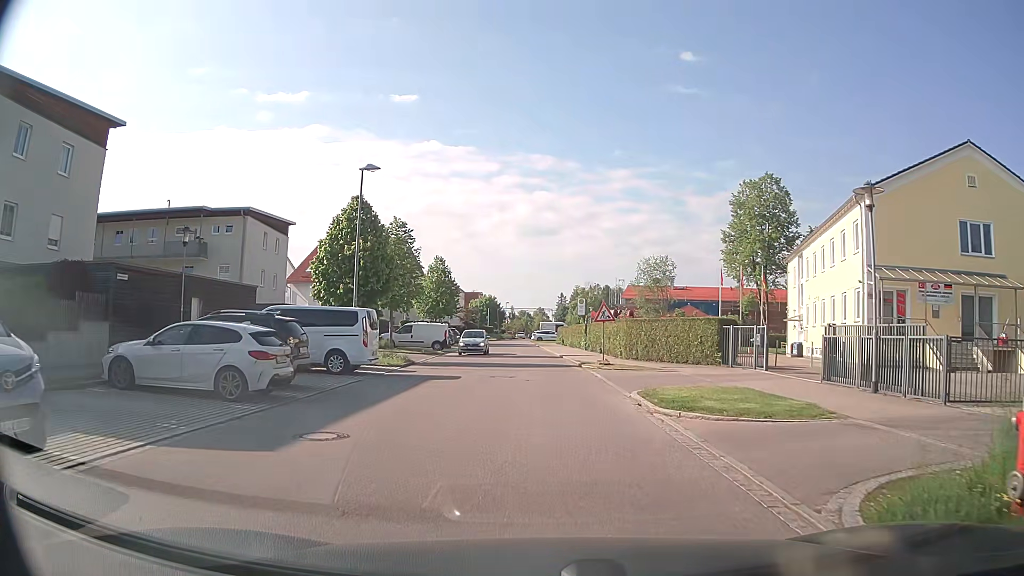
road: residential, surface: asphalt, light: Day
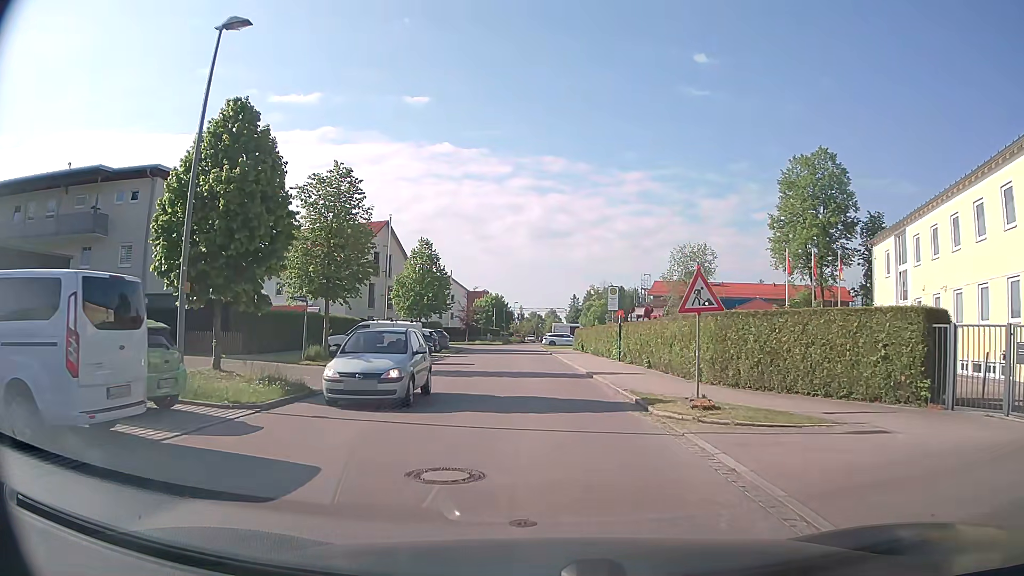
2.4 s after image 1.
(-0.1, +13.8) m; 0°
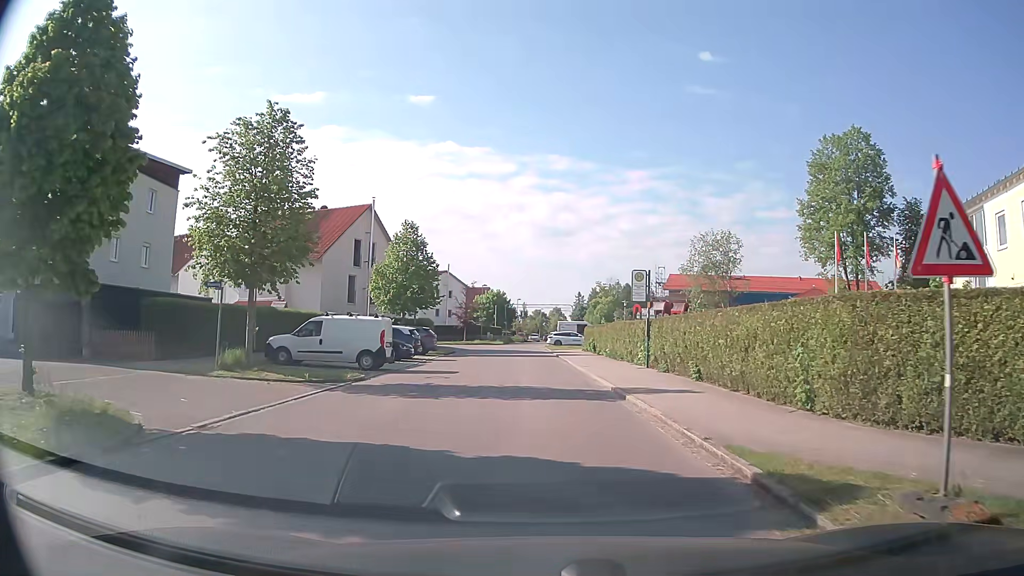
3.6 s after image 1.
(-0.1, +7.3) m; -1°
(0, +10) (0, +20) (-1, +30) (-1, +40) (-2, +50) (-2, +60) (-5, +70) (-12, +76) (-22, +79) (-31, +83) m
